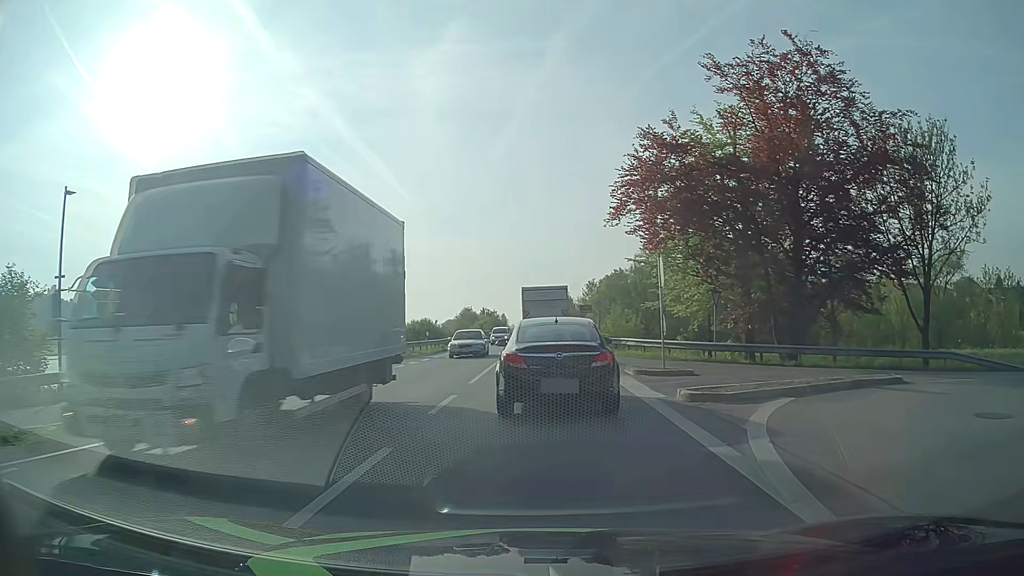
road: primary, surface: asphalt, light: Day
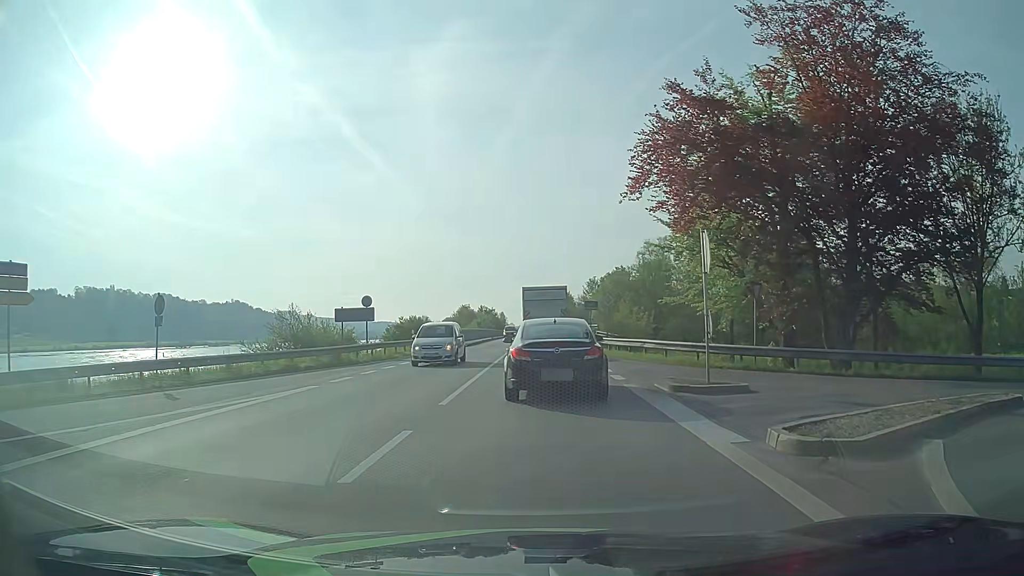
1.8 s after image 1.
(+0.1, +5.1) m; +1°
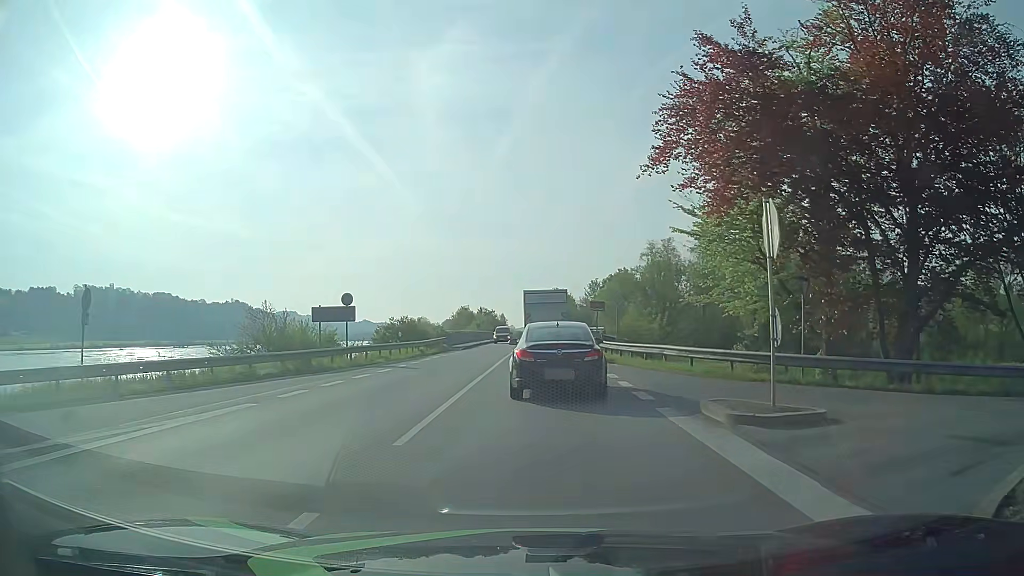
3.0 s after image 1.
(0.0, +4.0) m; 0°
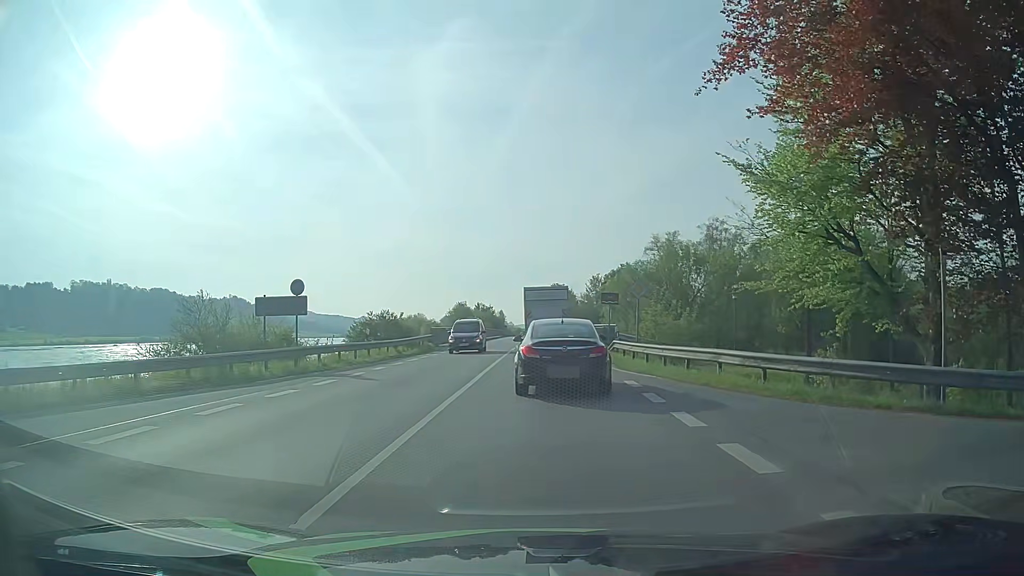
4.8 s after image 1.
(0.0, +6.8) m; +1°
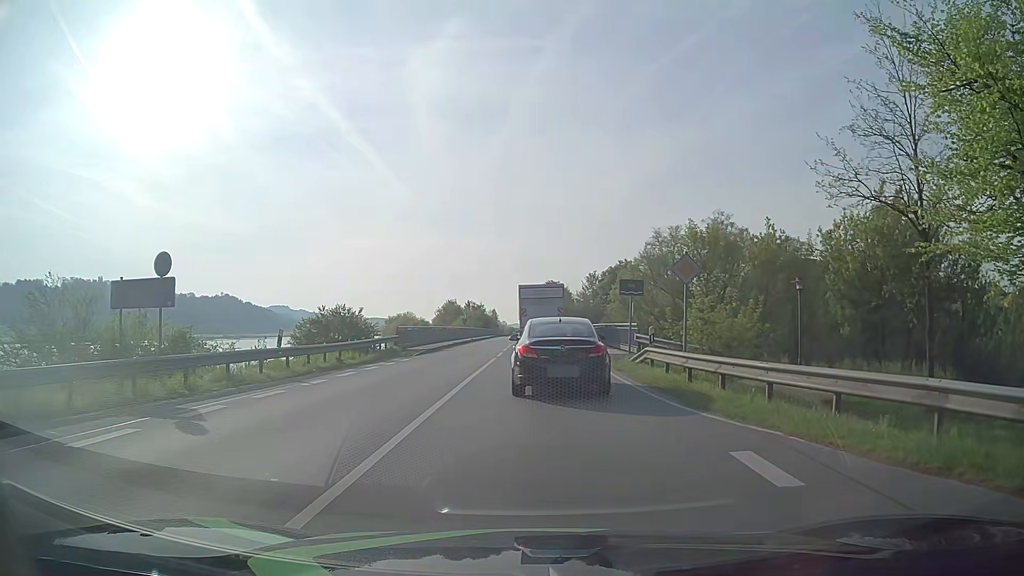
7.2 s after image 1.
(0.0, +9.4) m; +1°
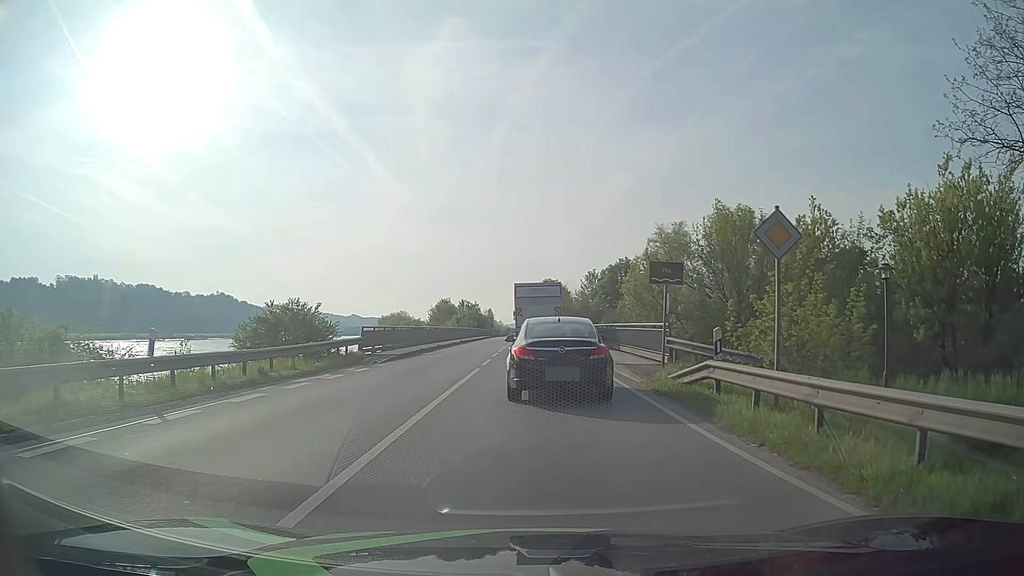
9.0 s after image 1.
(-0.1, +6.9) m; -2°
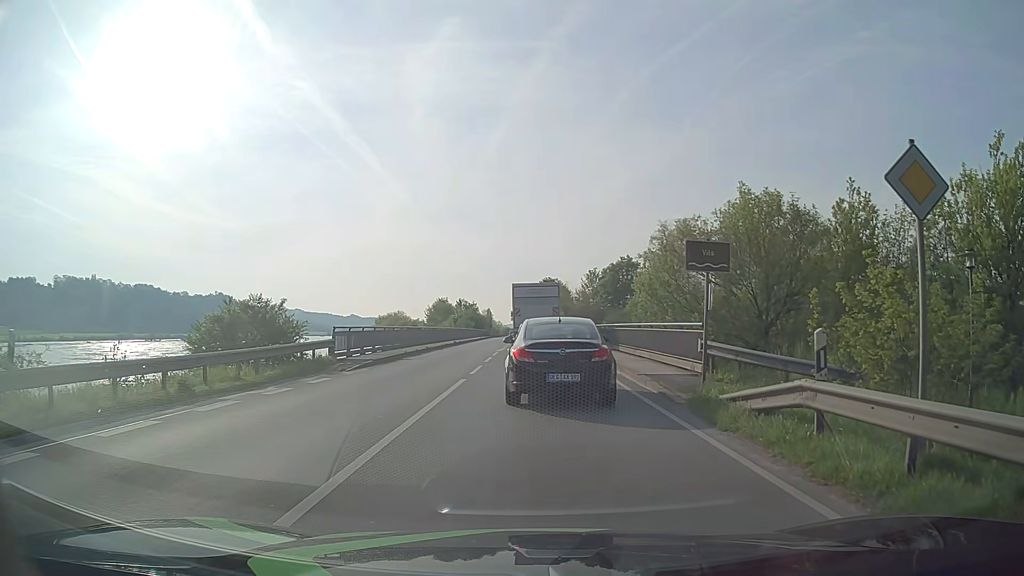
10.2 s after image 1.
(+0.1, +4.2) m; +1°
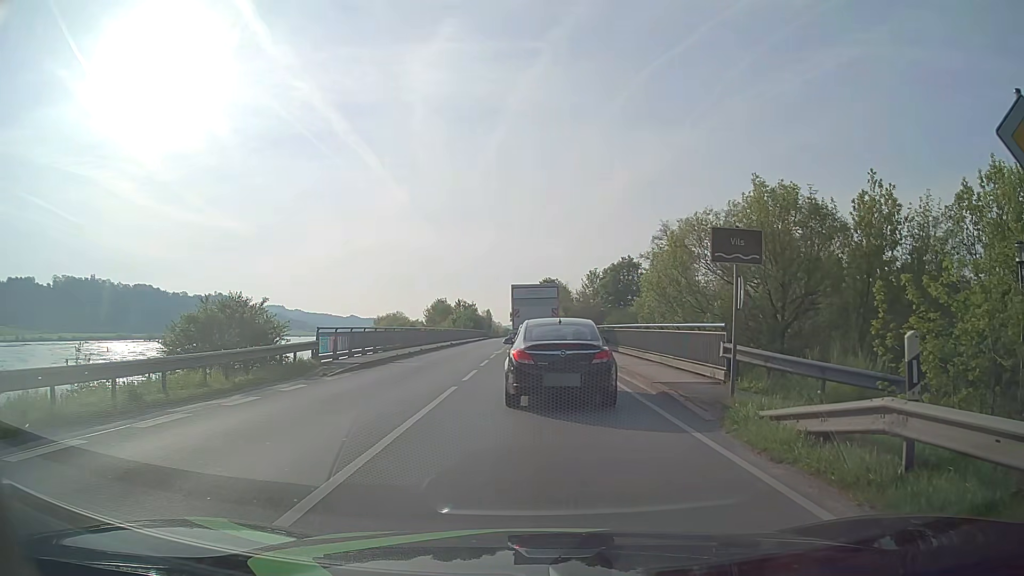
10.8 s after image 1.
(0.0, +1.9) m; 0°
(0, +10) (0, +20) (0, +30) (0, +40) (0, +50) (0, +60) (0, +70) (0, +80) (0, +90) (0, +100) m
